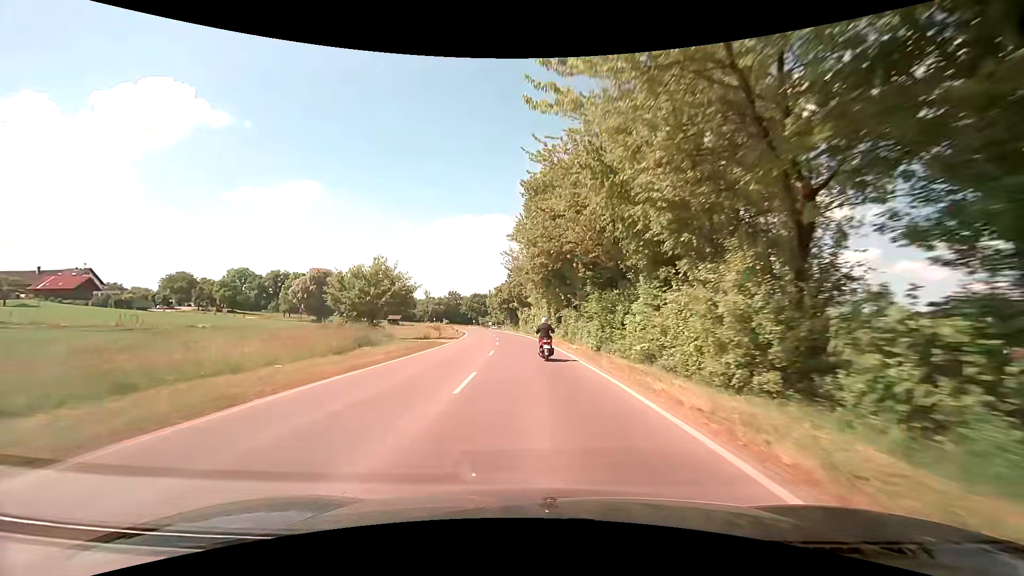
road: secondary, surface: asphalt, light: Day
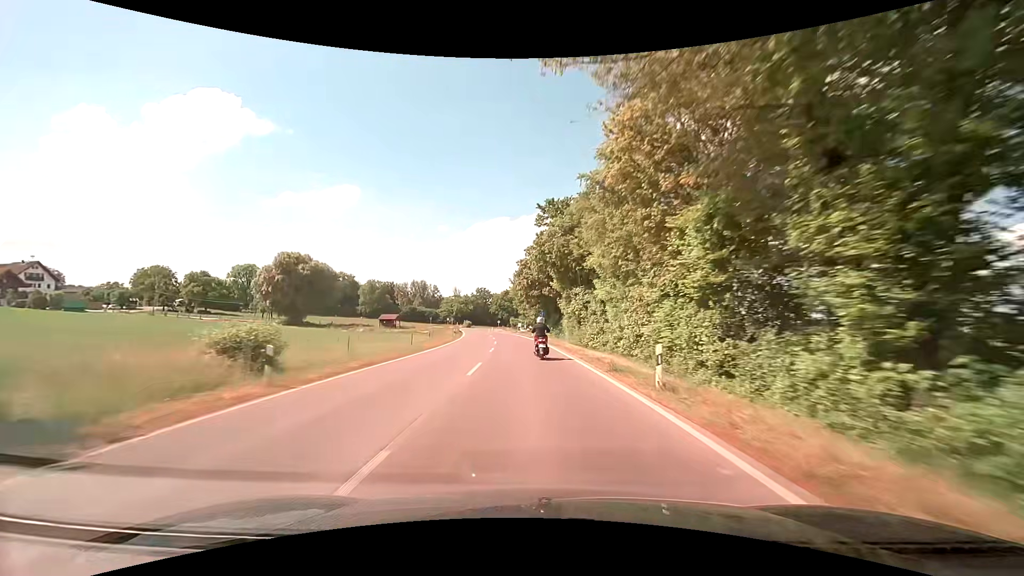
(-1.9, +45.0) m; -5°
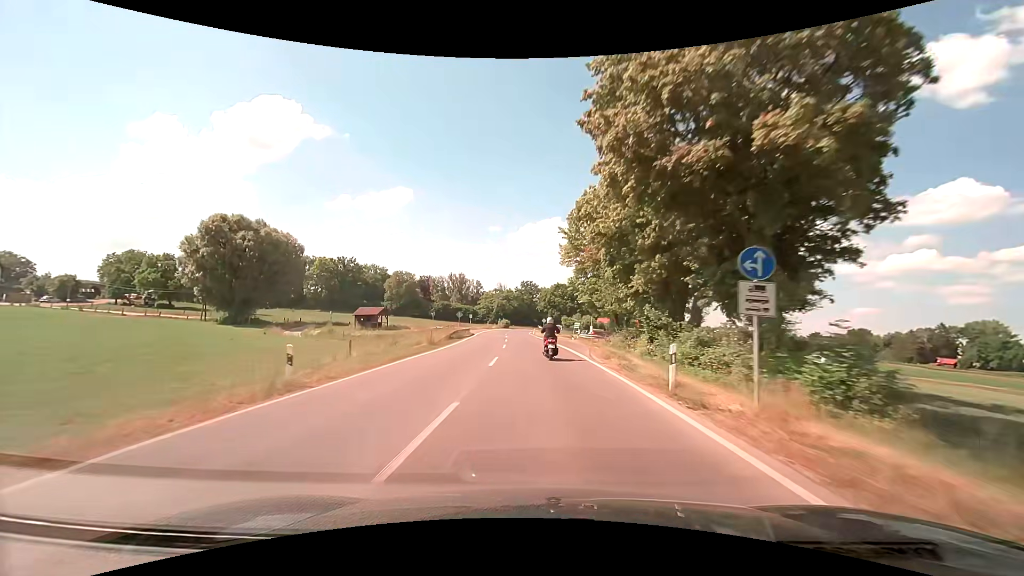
(-1.9, +45.2) m; -5°
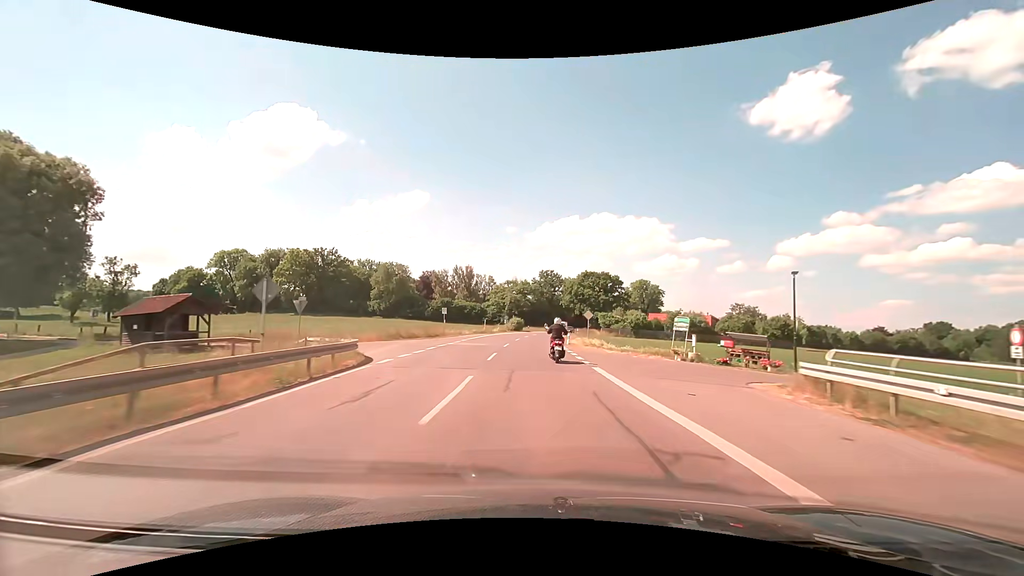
(-1.5, +45.9) m; -2°
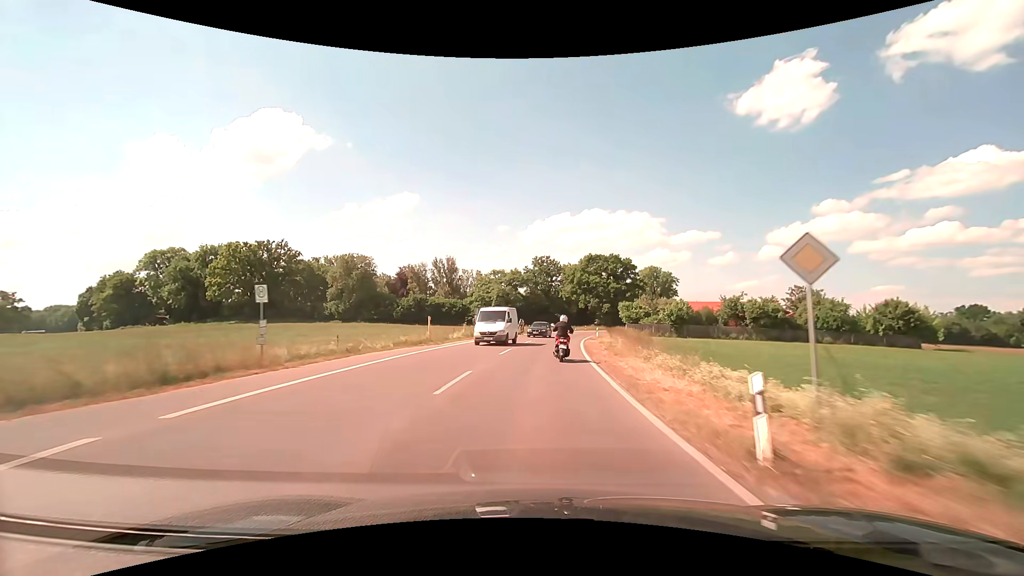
(-0.1, +33.3) m; 0°
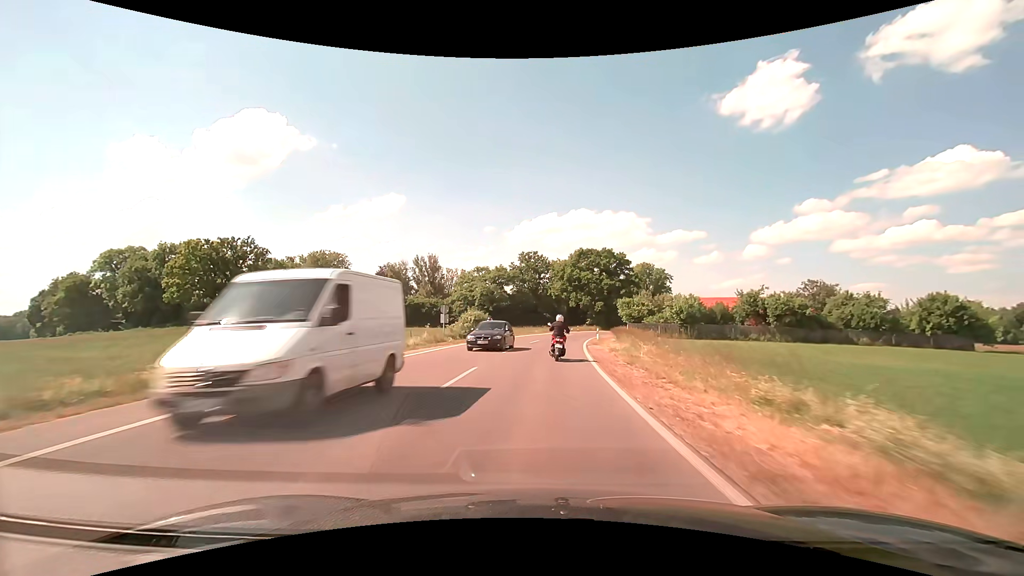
(+0.1, +10.8) m; +1°
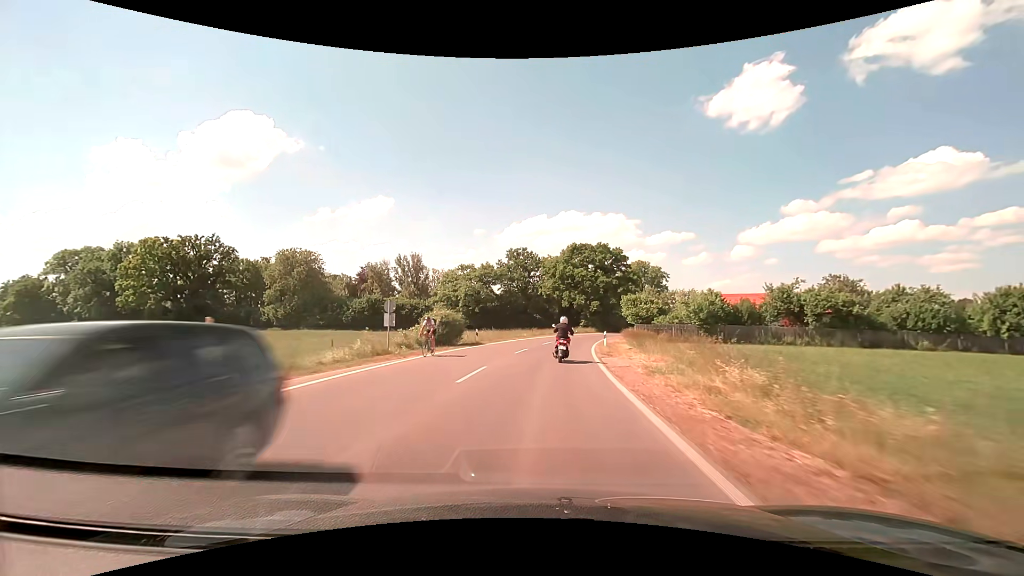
(+0.1, +10.6) m; +1°
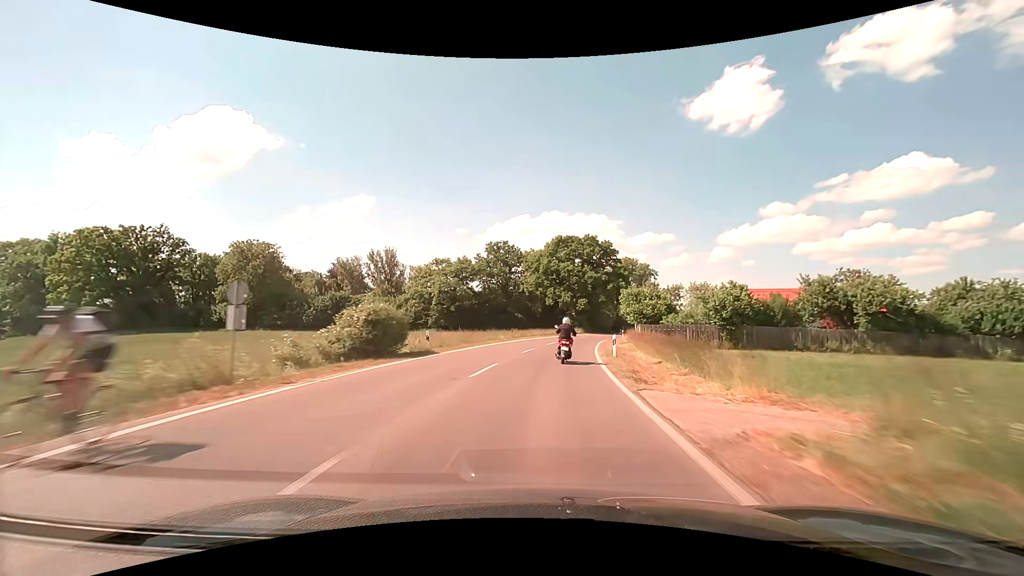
(+0.1, +10.8) m; +2°
